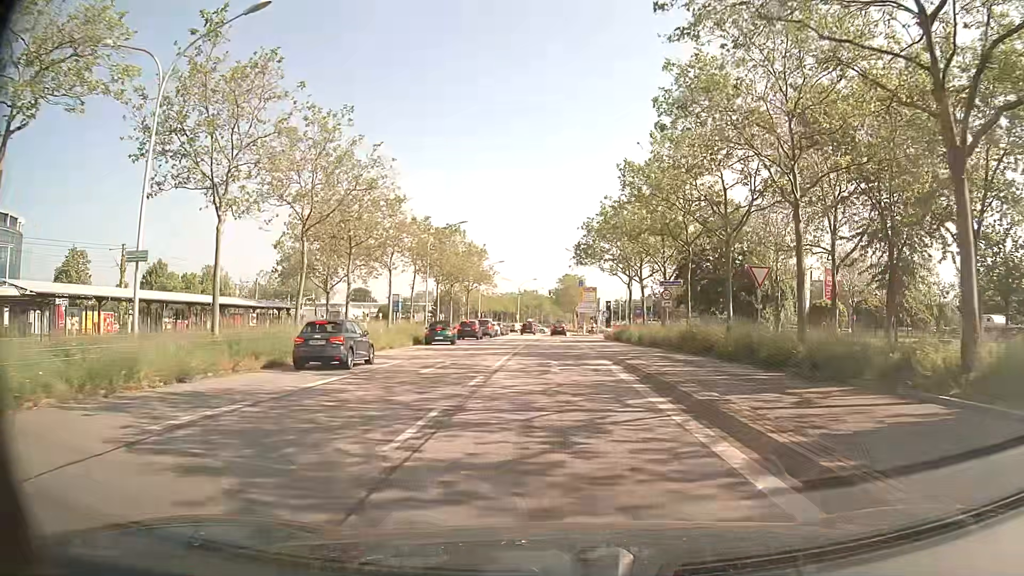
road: primary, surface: asphalt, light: Day
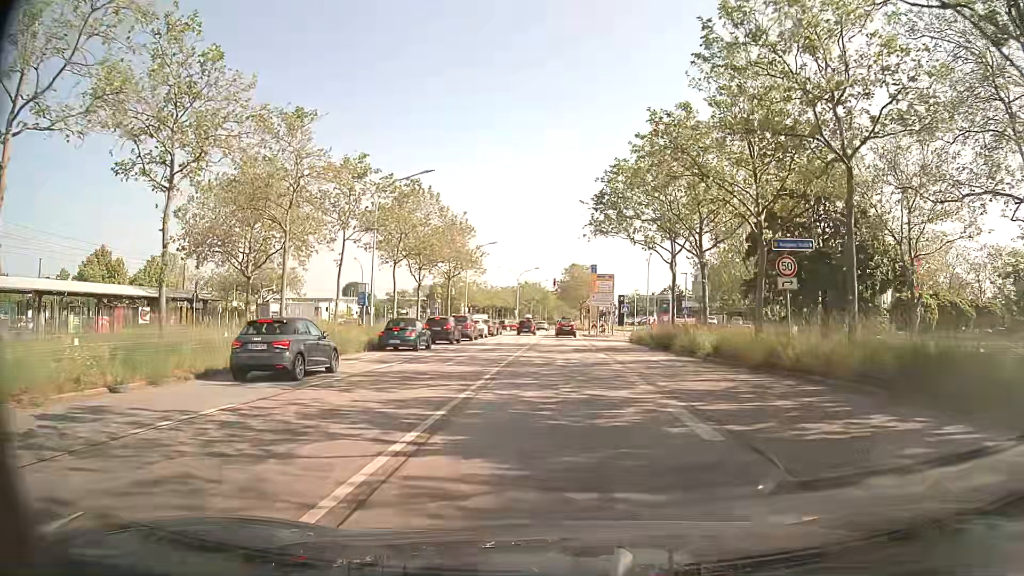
(0.0, +18.6) m; 0°
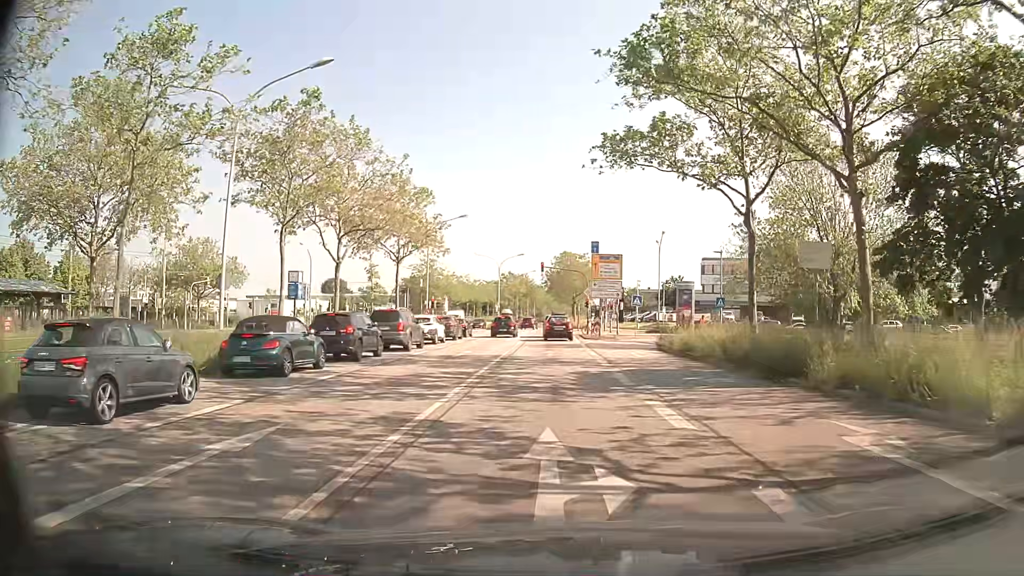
(+0.2, +17.1) m; +1°
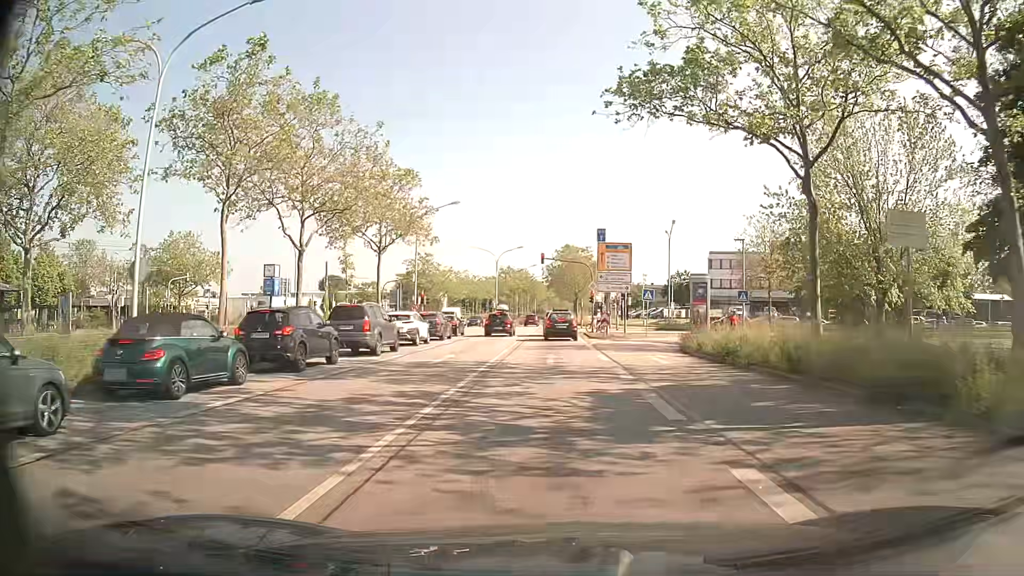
(0.0, +5.3) m; 0°
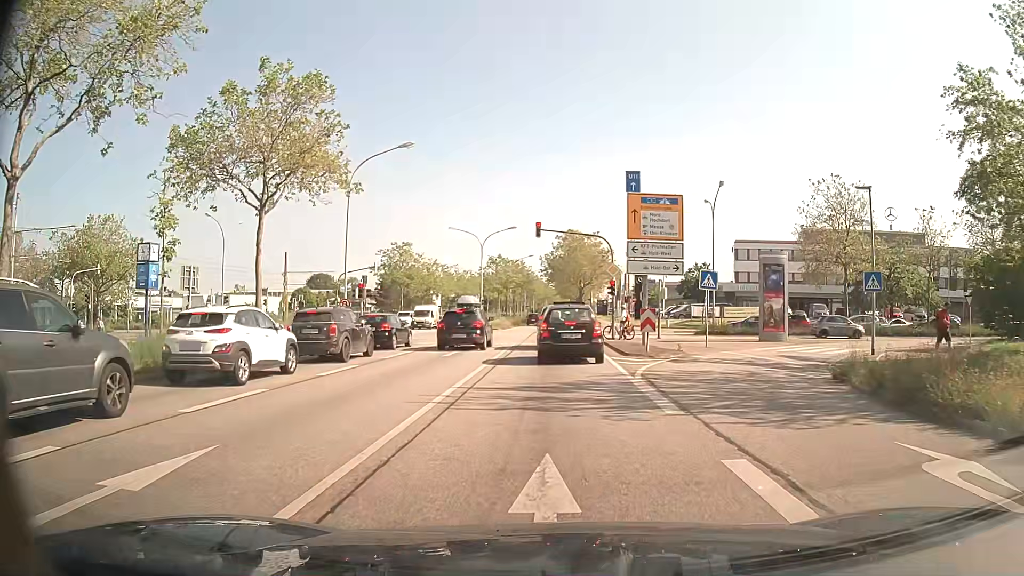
(0.0, +17.3) m; 0°
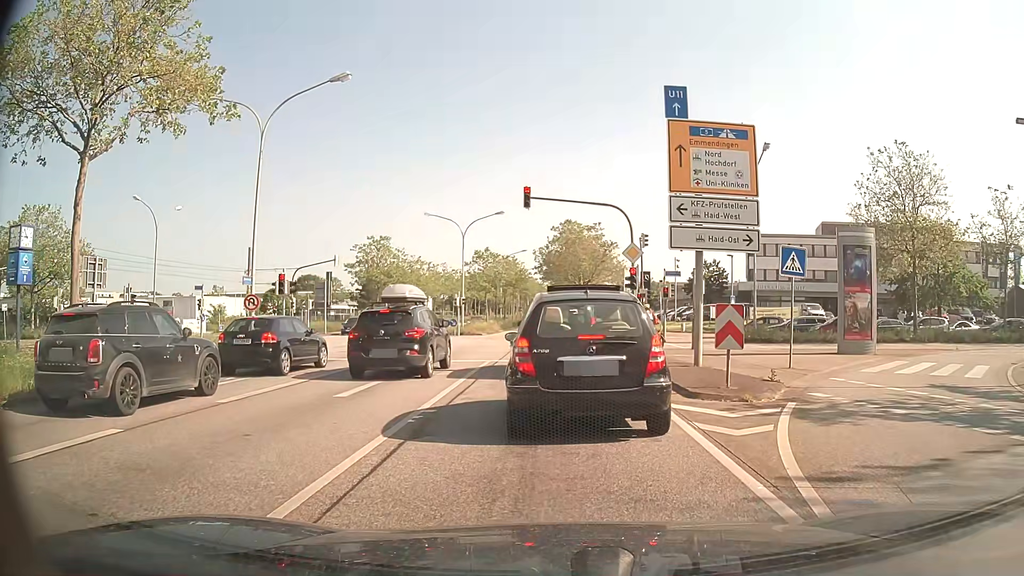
(+0.1, +10.2) m; +1°
